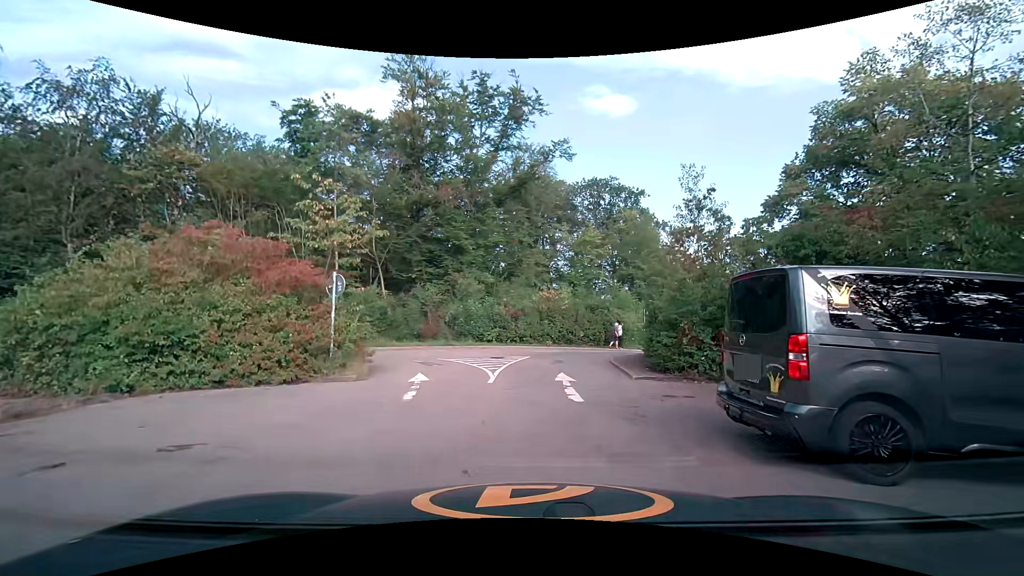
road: service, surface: asphalt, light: Day
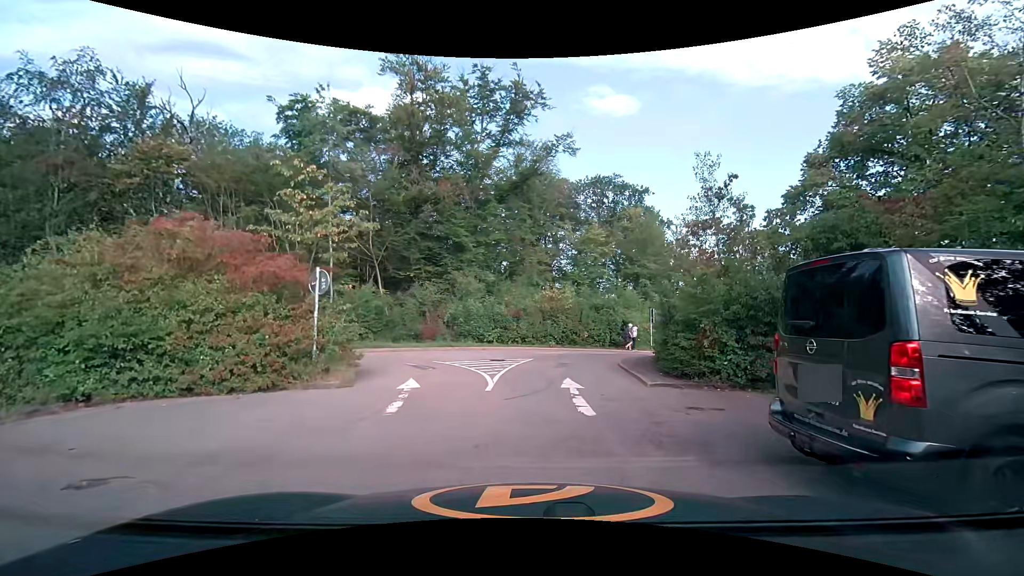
(0.0, +1.2) m; -1°
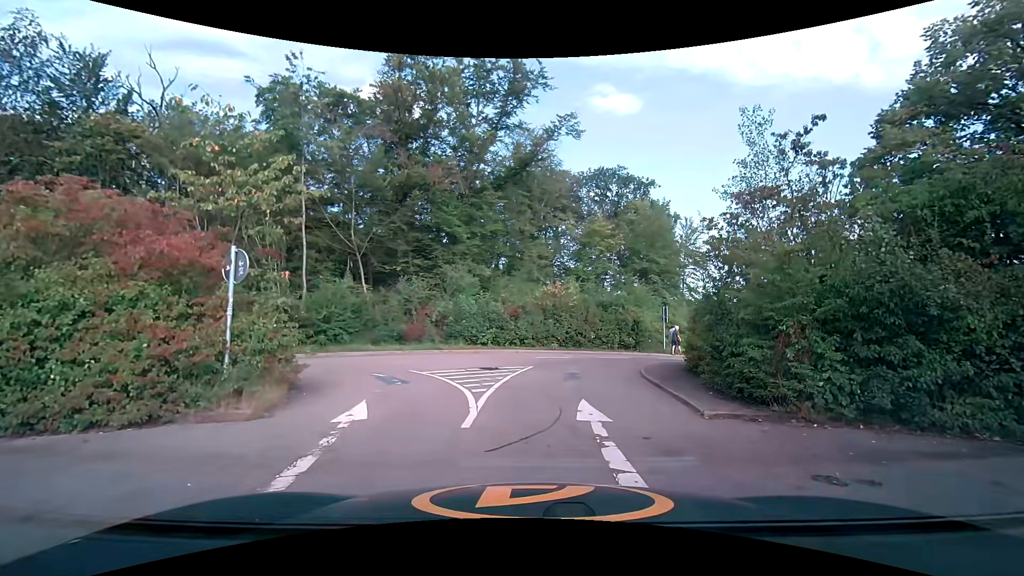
(+0.1, +3.3) m; +2°
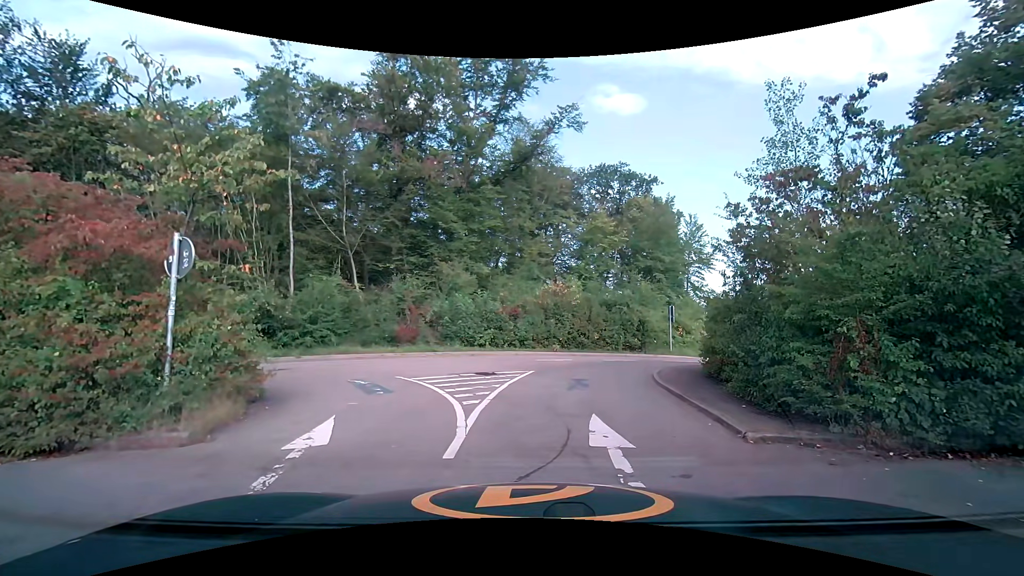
(0.0, +1.4) m; 0°
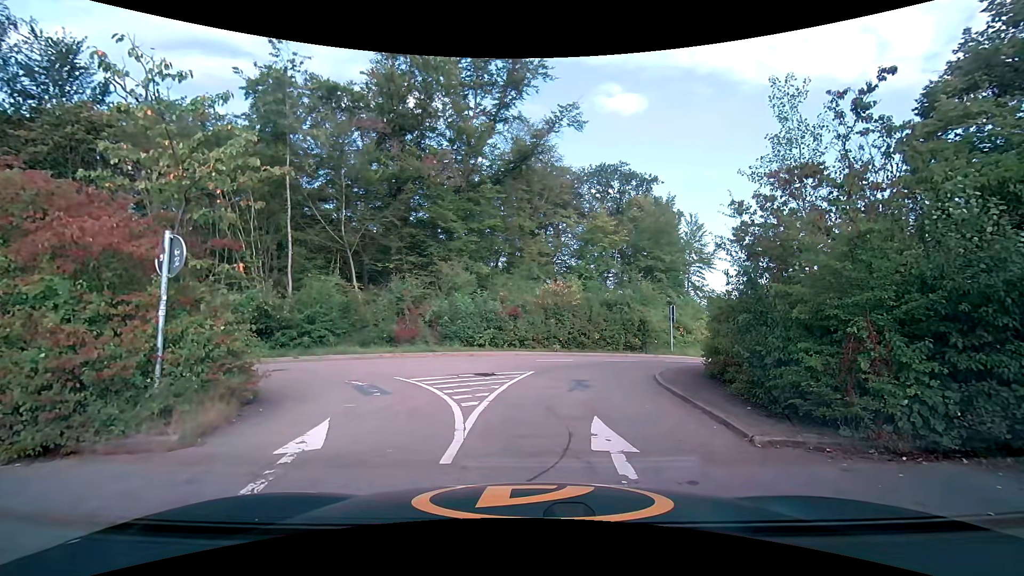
(0.0, +0.2) m; 0°
